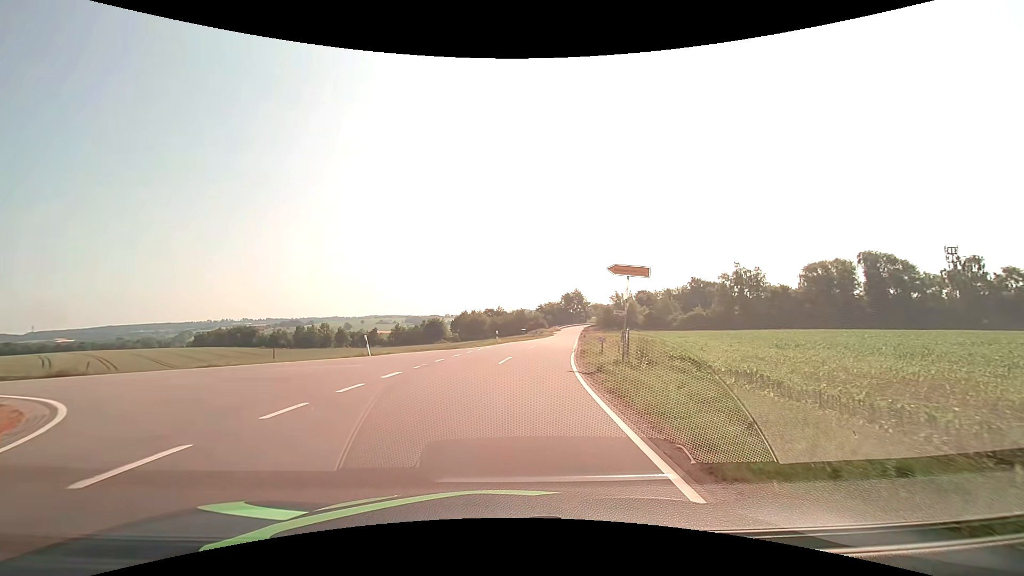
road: tertiary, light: Day
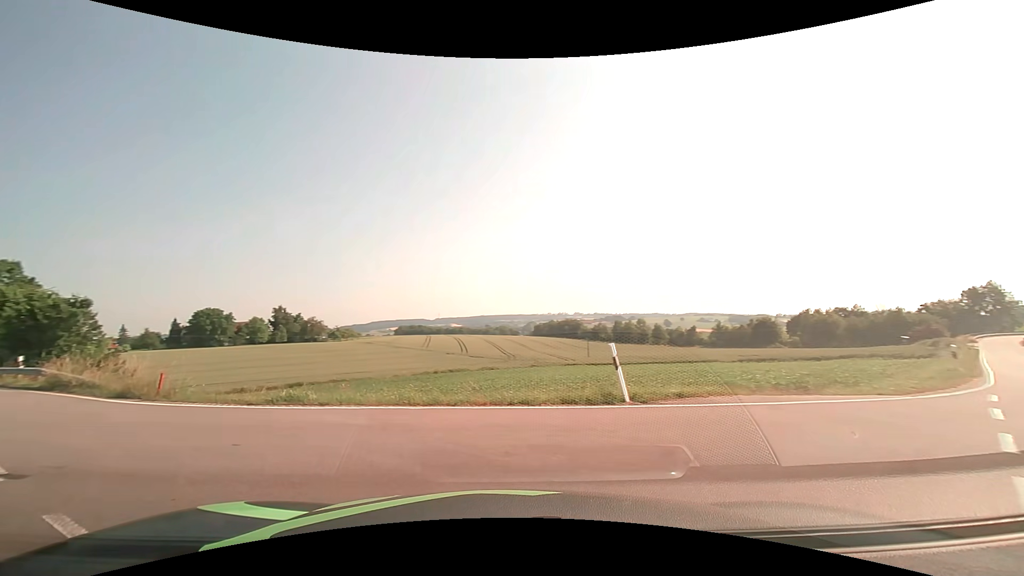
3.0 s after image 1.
(-2.3, +17.3) m; -35°
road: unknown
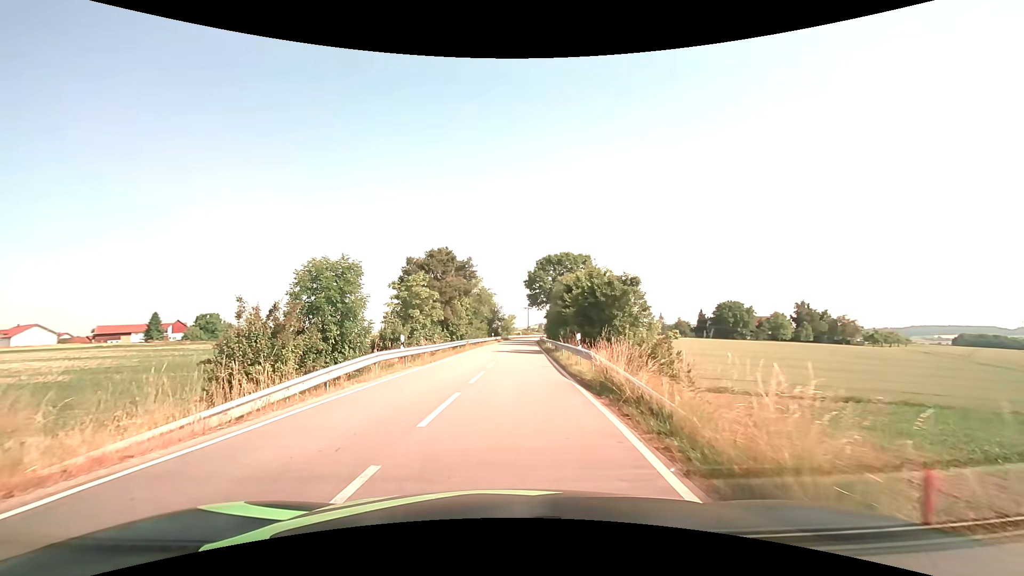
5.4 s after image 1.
(-6.9, +10.8) m; -55°
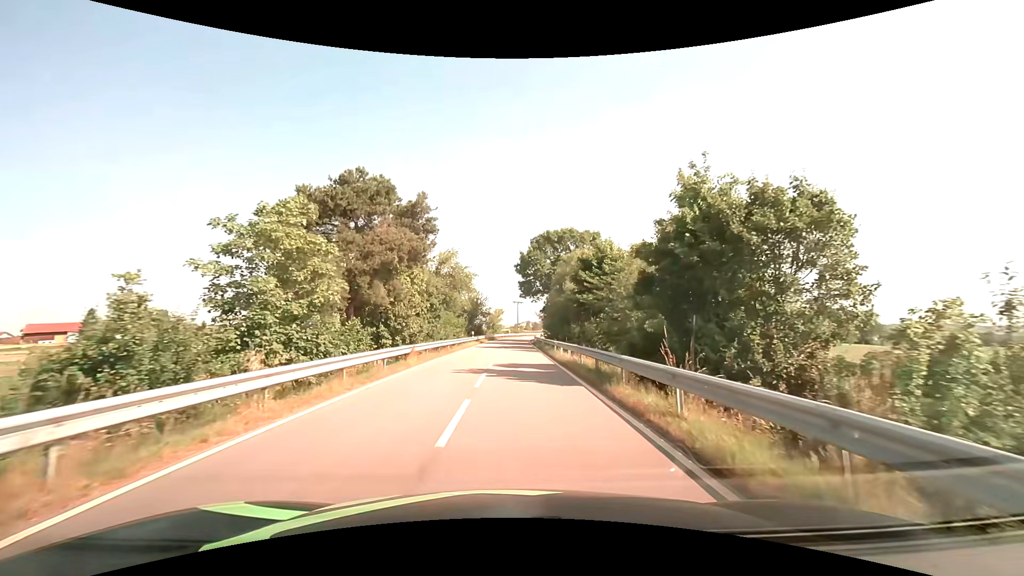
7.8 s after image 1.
(+0.1, +19.9) m; +2°
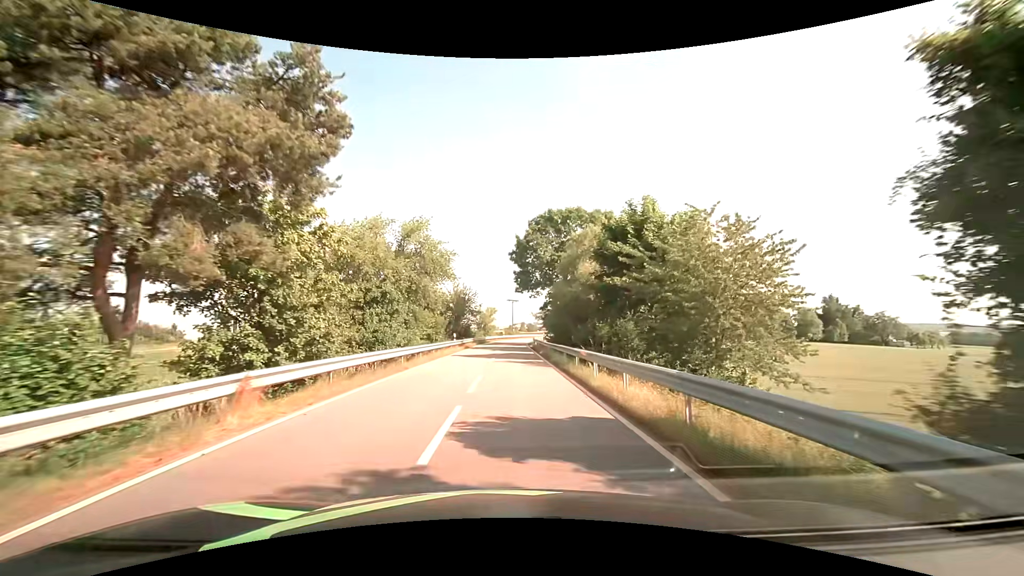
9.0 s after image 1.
(+0.1, +12.9) m; 0°
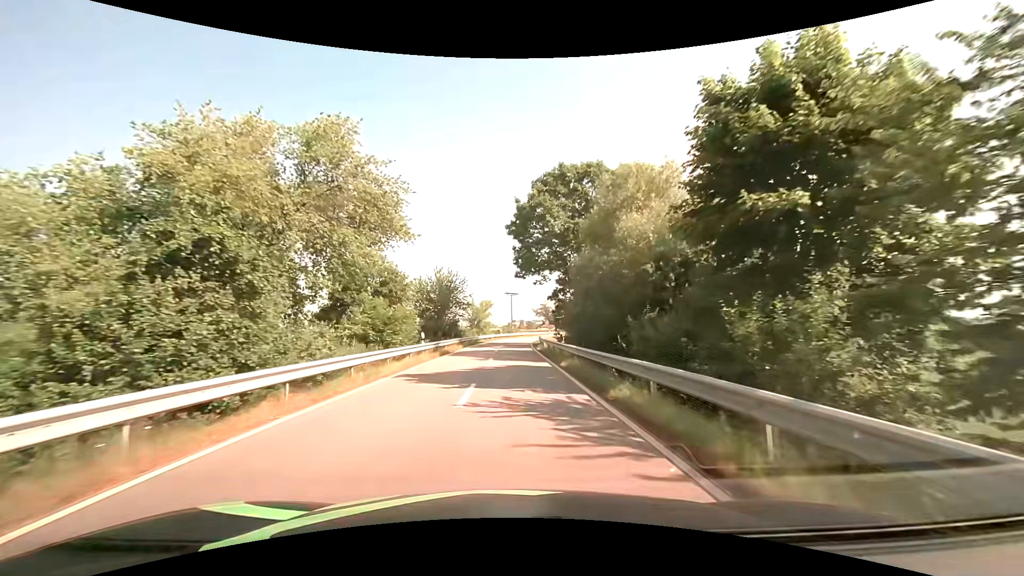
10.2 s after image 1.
(+0.1, +14.7) m; 0°
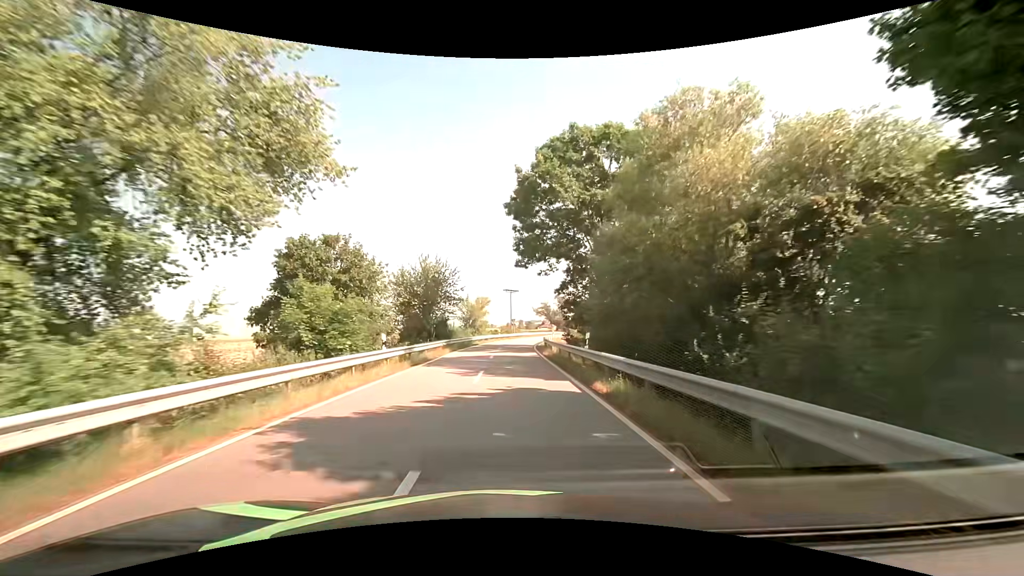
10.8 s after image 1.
(0.0, +8.0) m; 0°
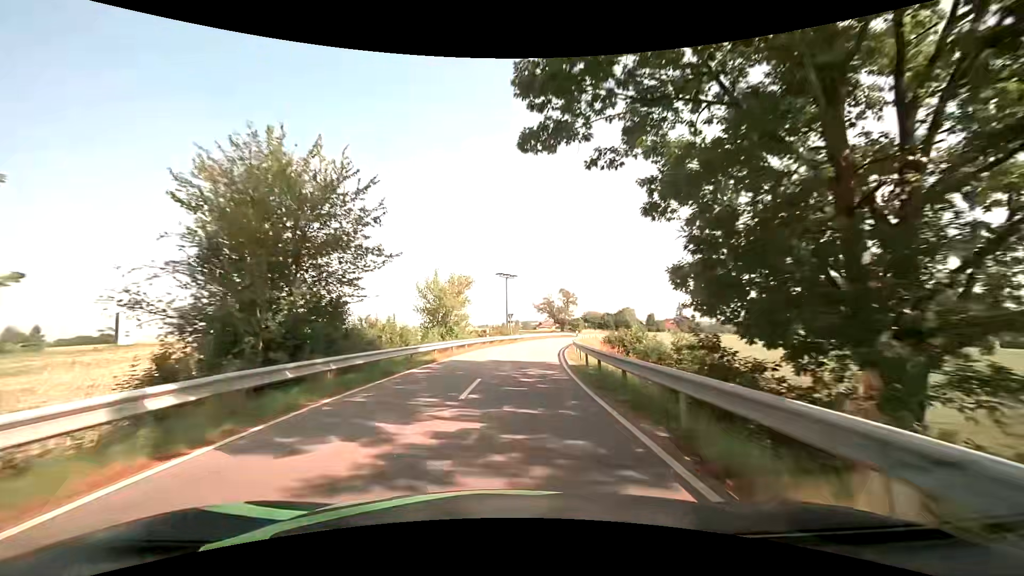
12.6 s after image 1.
(+0.2, +26.4) m; +1°
(0, +10) (+1, +20) (+1, +30) (+3, +40) (+4, +50) (+6, +60) (+9, +69) (+11, +79) (+14, +88) (+18, +98) m
